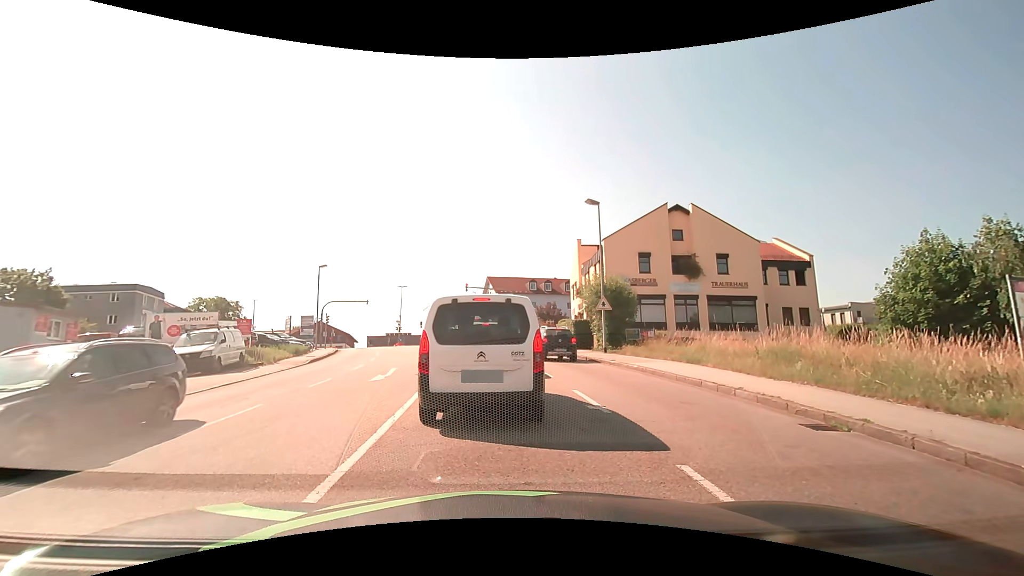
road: tertiary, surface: asphalt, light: Day
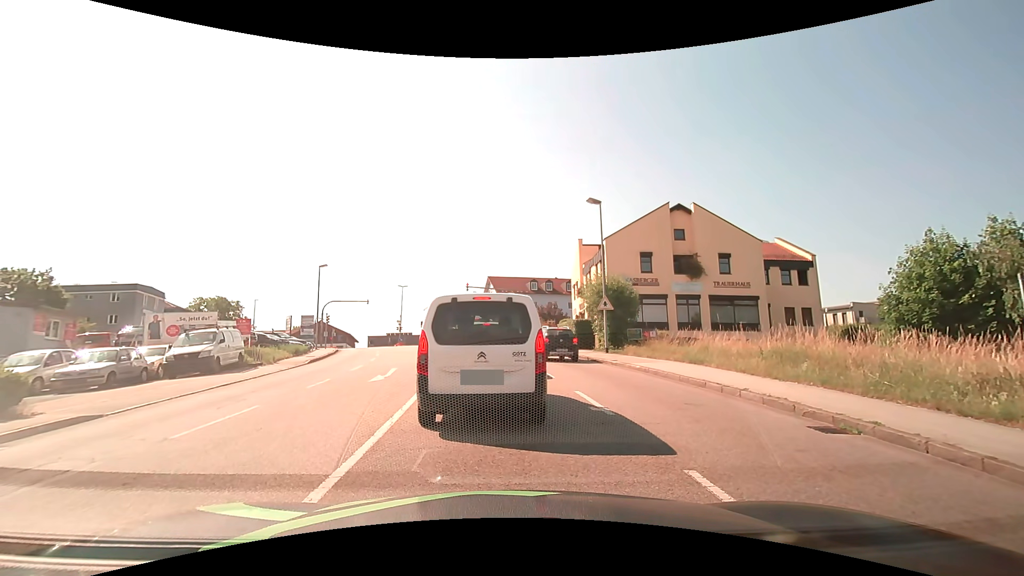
(0.0, +0.2) m; 0°
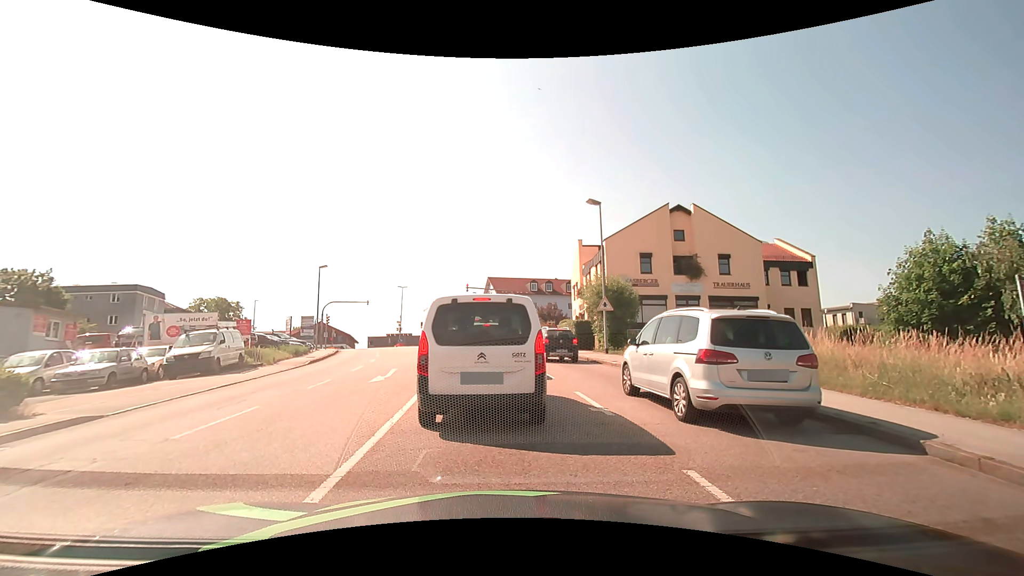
(0.0, +0.1) m; 0°
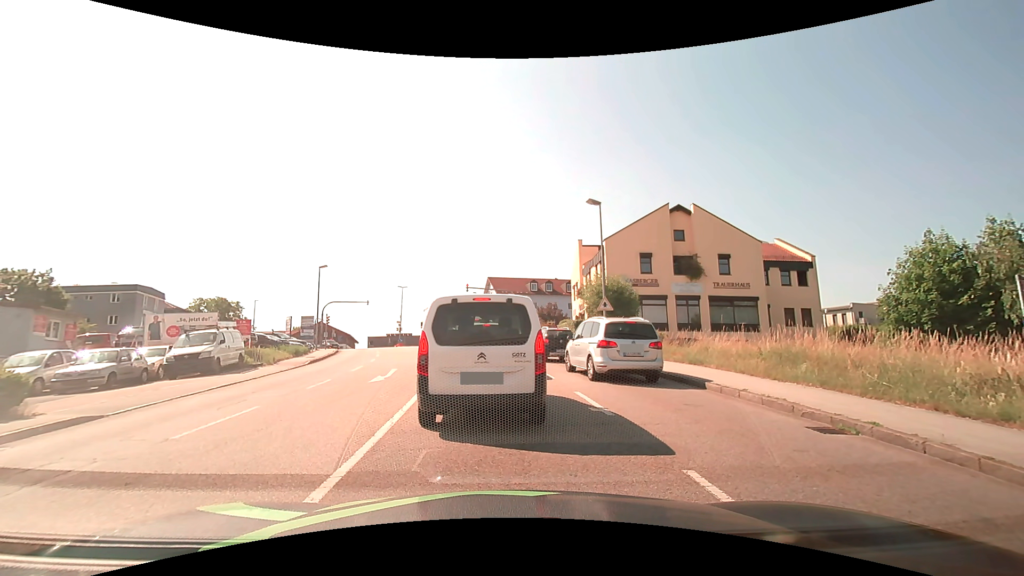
(0.0, 0.0) m; 0°
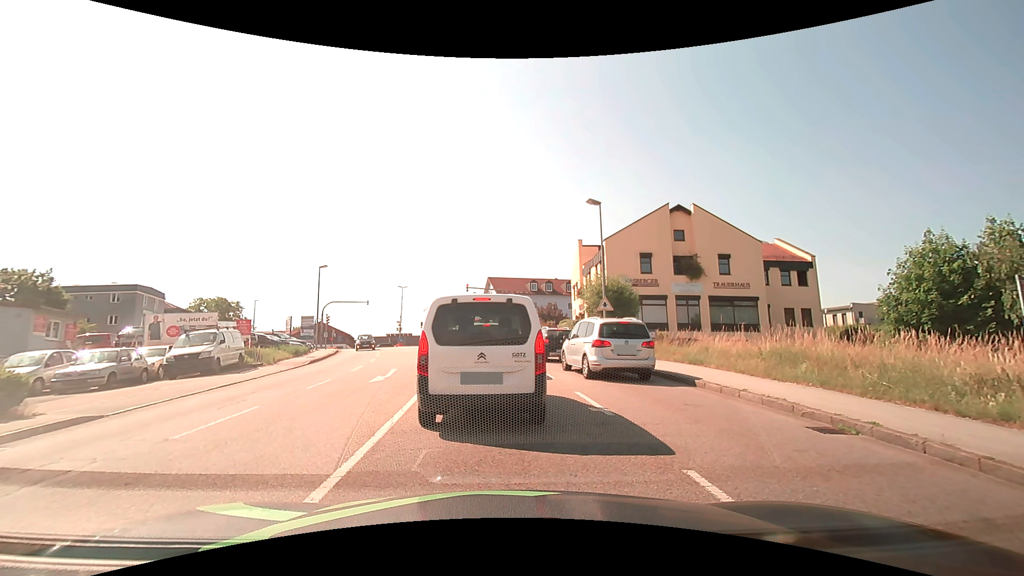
(0.0, 0.0) m; 0°
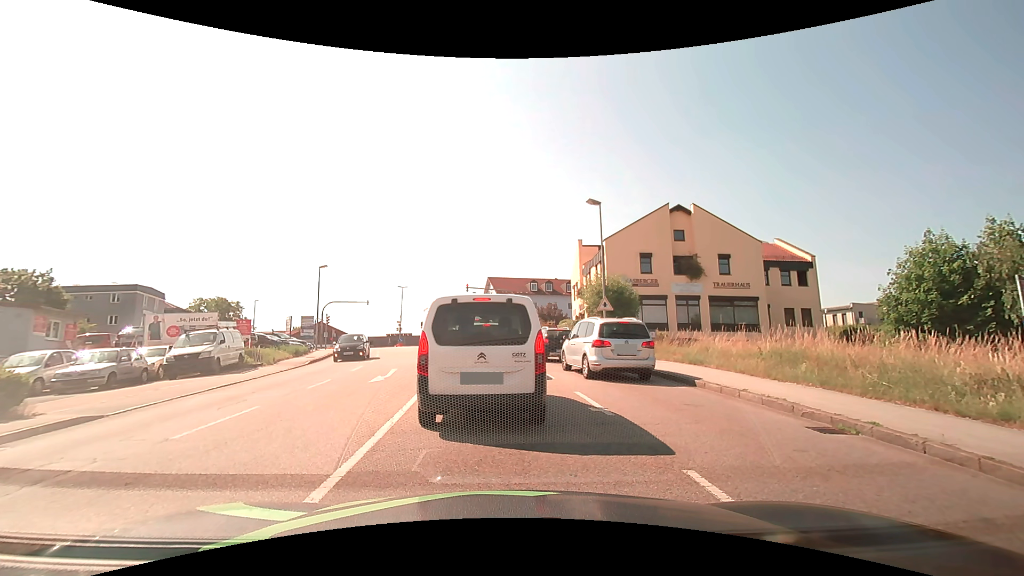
(0.0, 0.0) m; 0°
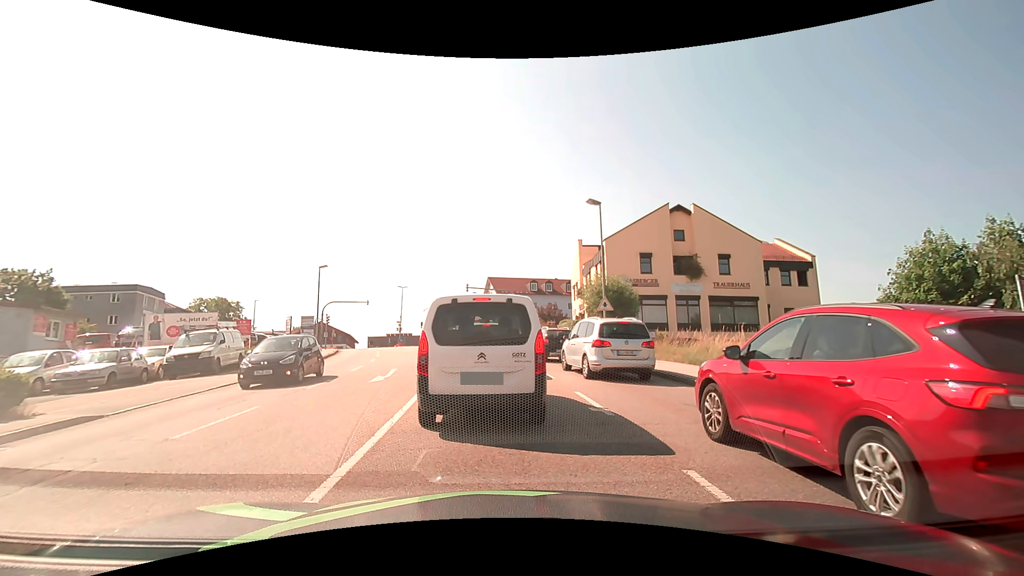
(0.0, 0.0) m; 0°
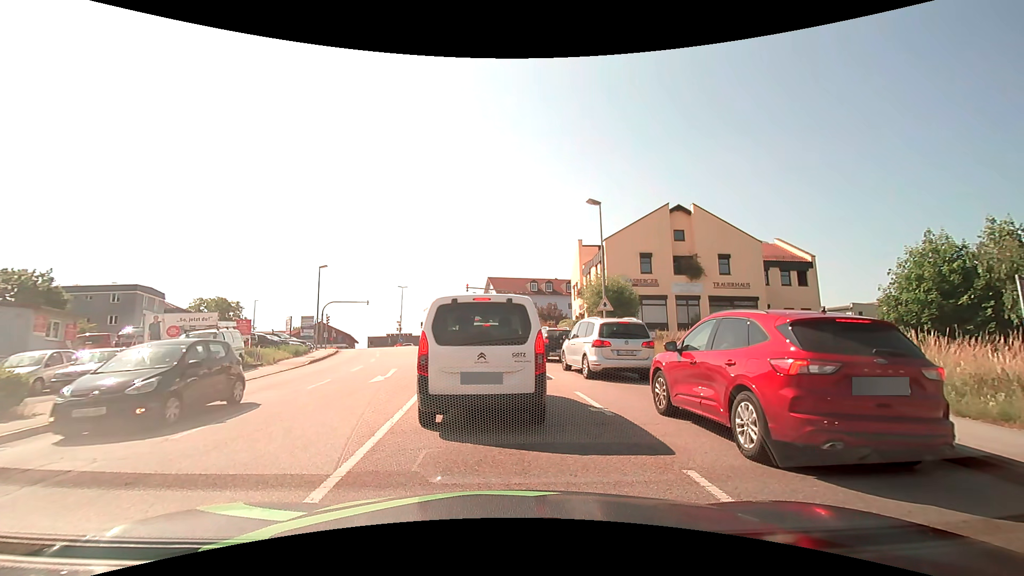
(0.0, 0.0) m; 0°
